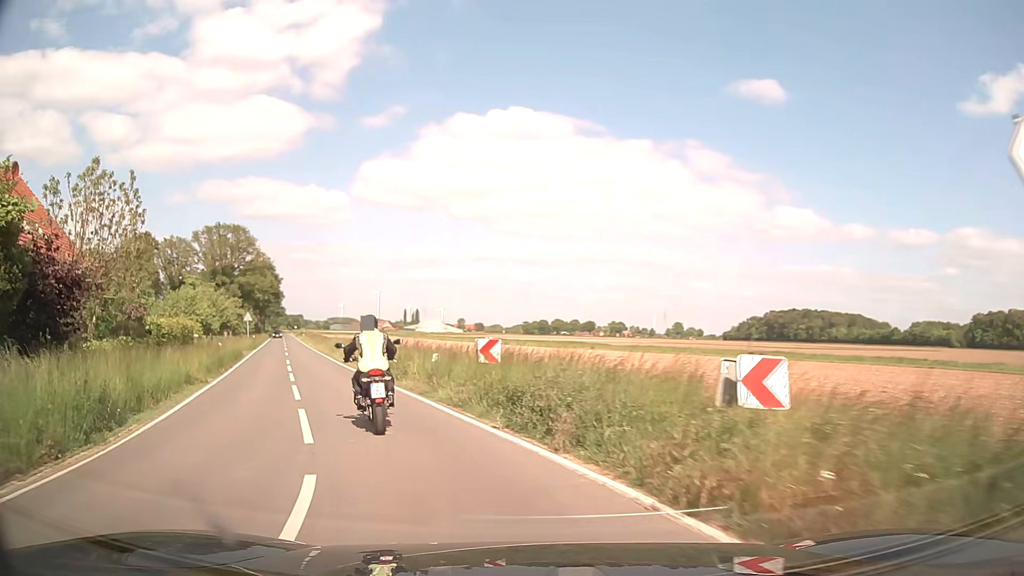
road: secondary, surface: asphalt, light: Day
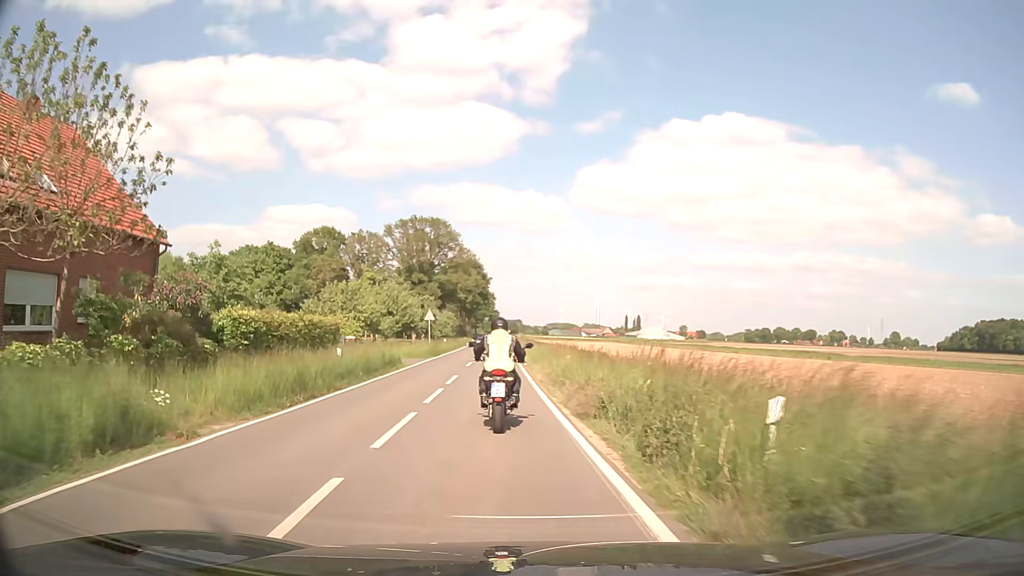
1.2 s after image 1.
(-2.3, +12.7) m; -19°
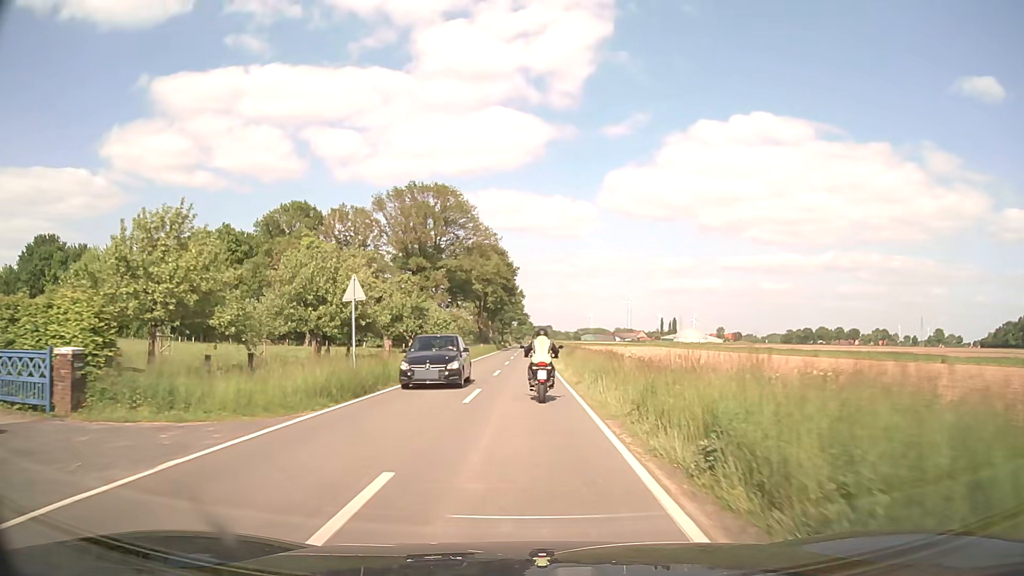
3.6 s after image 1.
(-1.4, +30.1) m; -3°
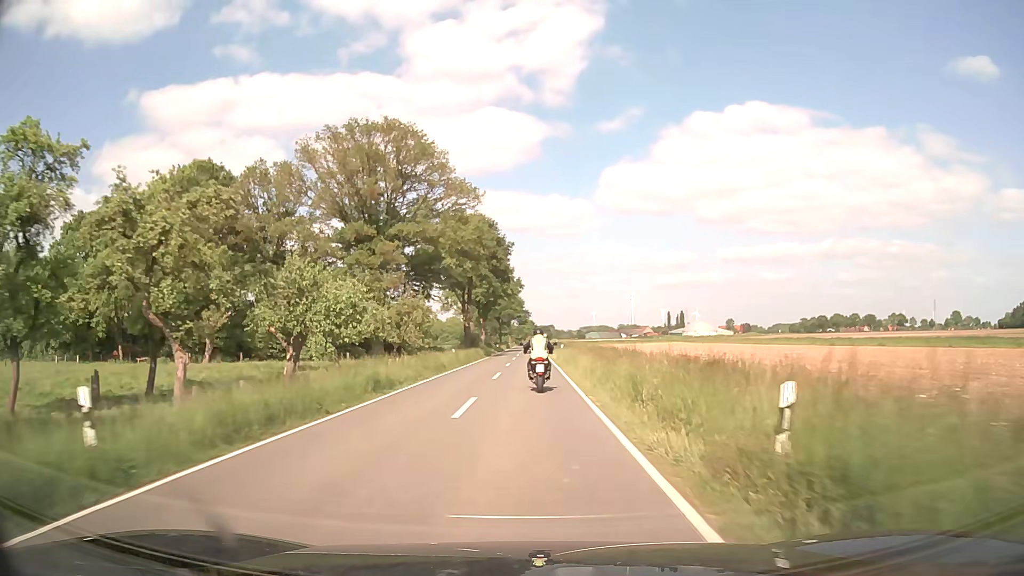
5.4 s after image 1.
(+0.1, +27.4) m; 0°
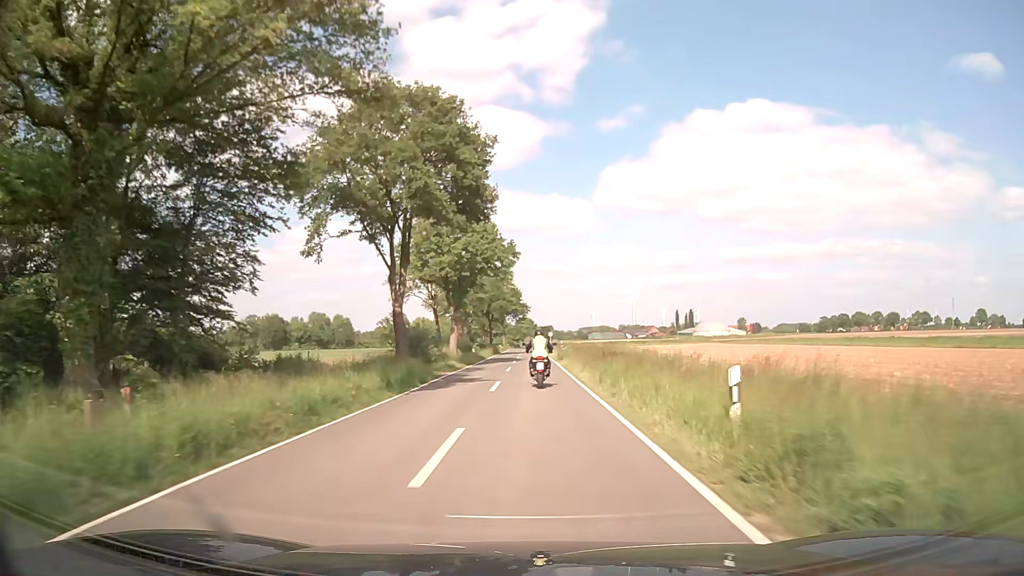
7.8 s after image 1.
(-0.1, +42.1) m; 0°
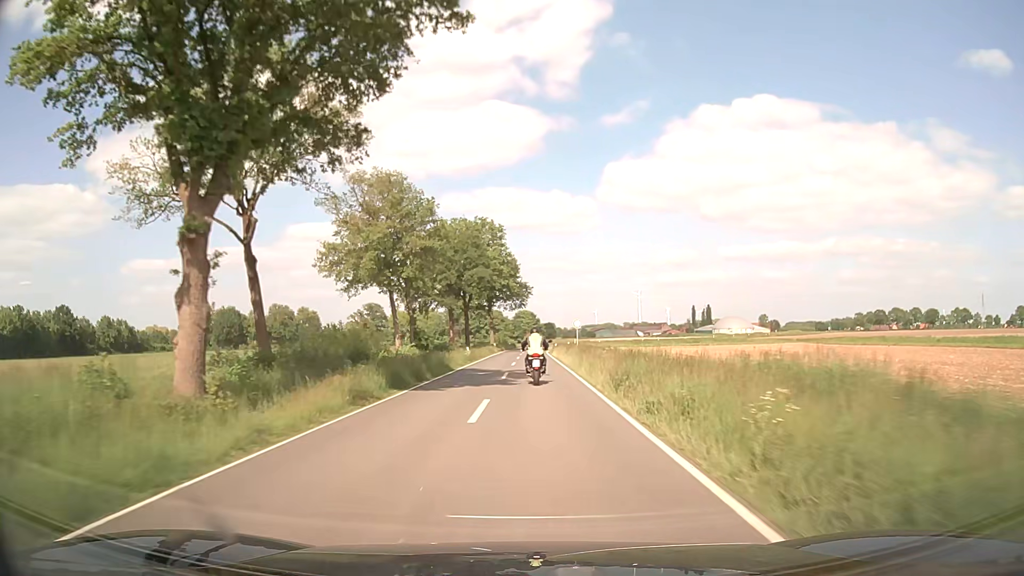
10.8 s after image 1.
(+0.1, +55.6) m; 0°
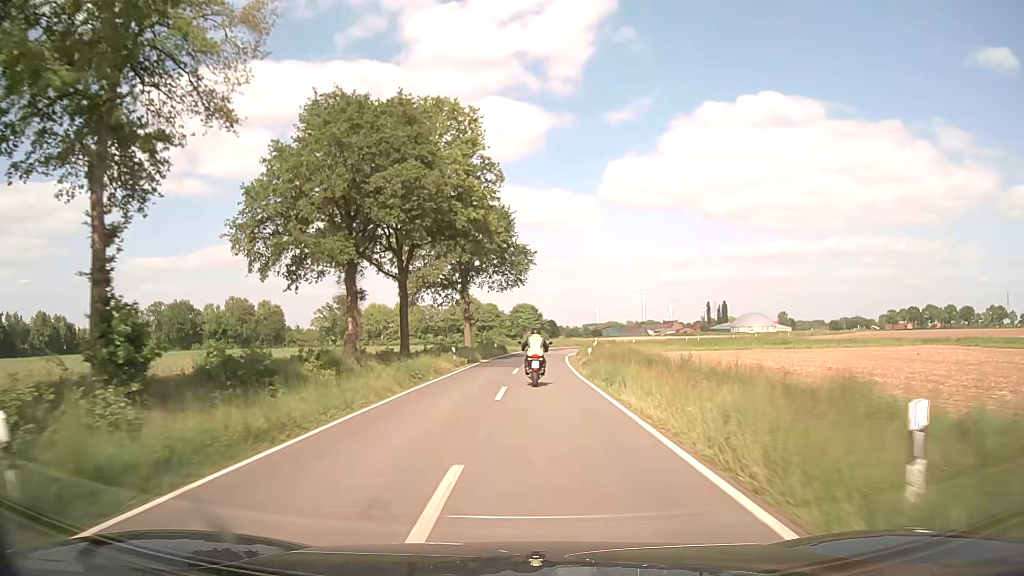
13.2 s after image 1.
(0.0, +44.1) m; 0°
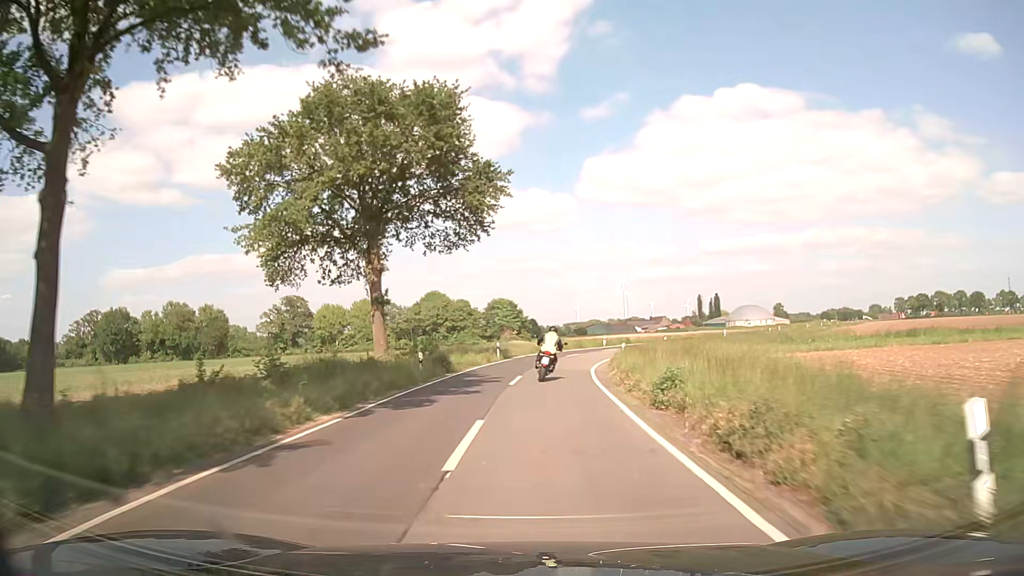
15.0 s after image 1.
(+0.3, +32.5) m; +1°
(0, +10) (+1, +20) (+1, +30) (+3, +40) (+6, +49) (+9, +59) (+13, +68) (+18, +77) (+23, +85) (+28, +94) m
